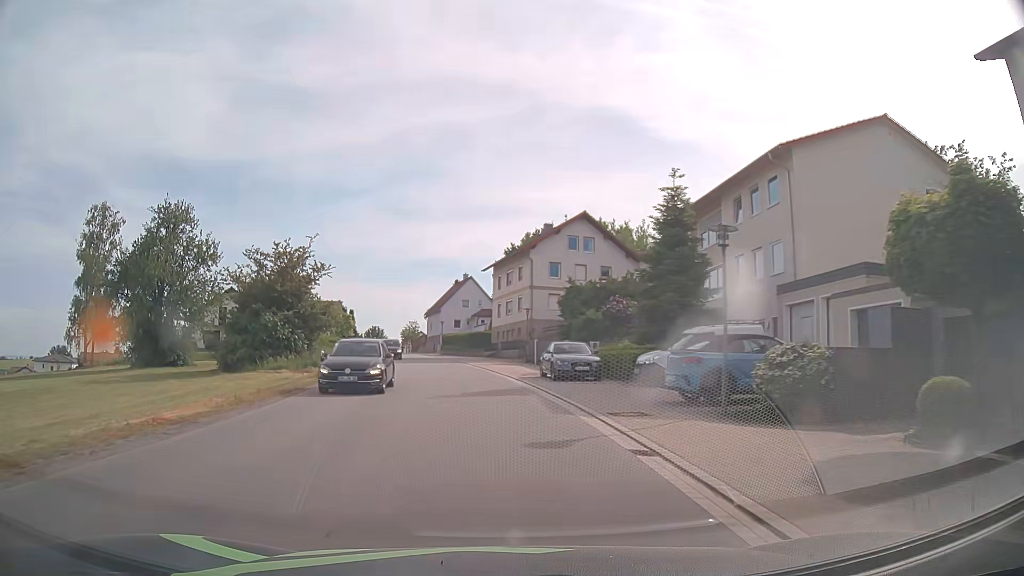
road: tertiary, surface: asphalt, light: Day
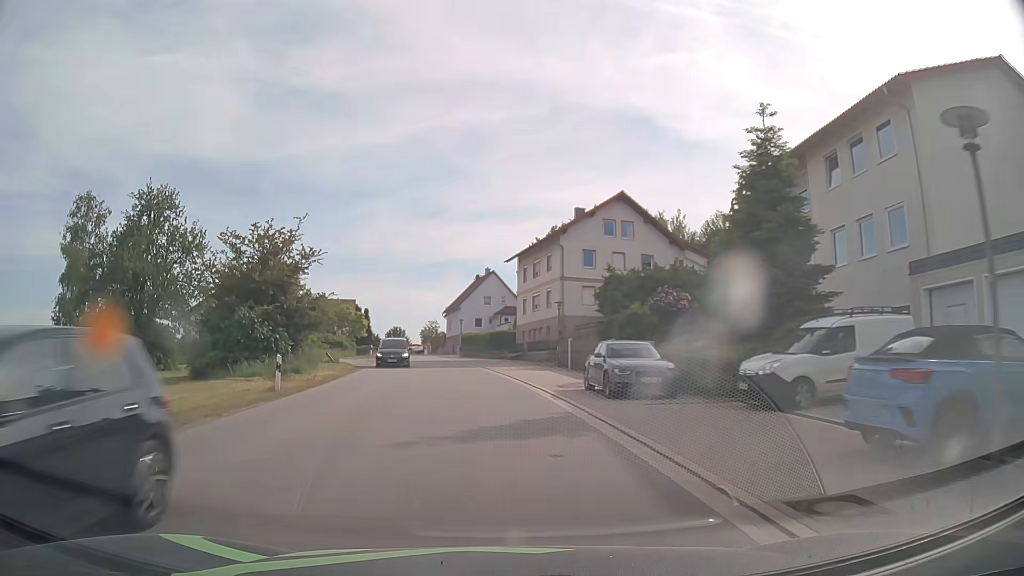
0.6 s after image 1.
(-0.1, +7.8) m; -2°
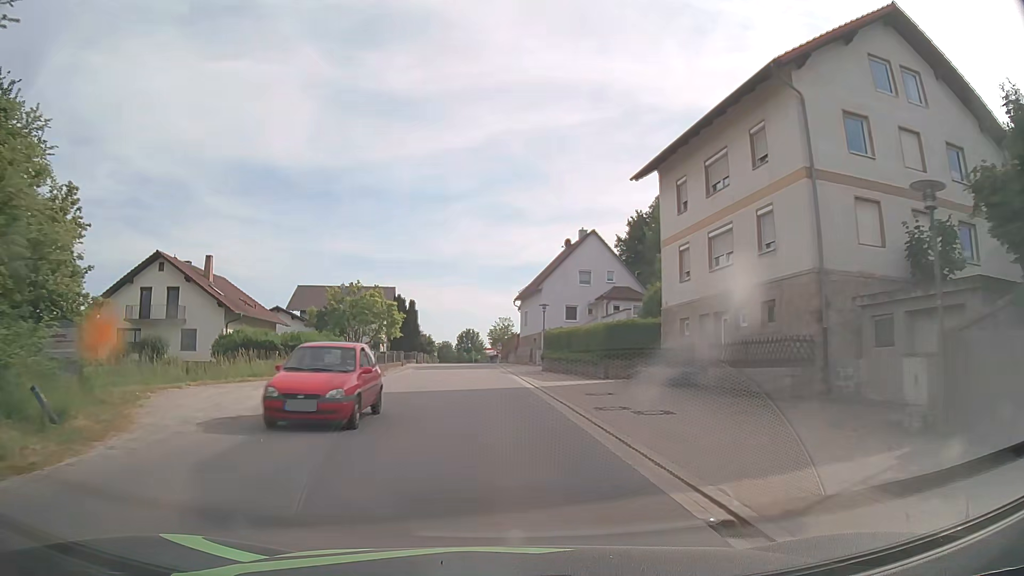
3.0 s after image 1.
(-2.1, +30.9) m; -7°
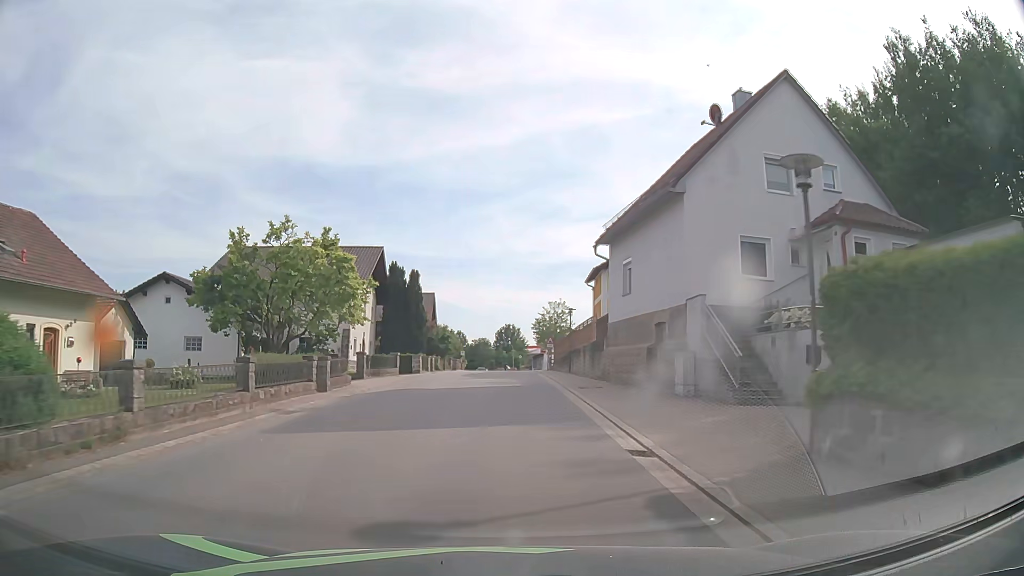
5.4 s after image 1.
(-1.1, +31.1) m; -3°
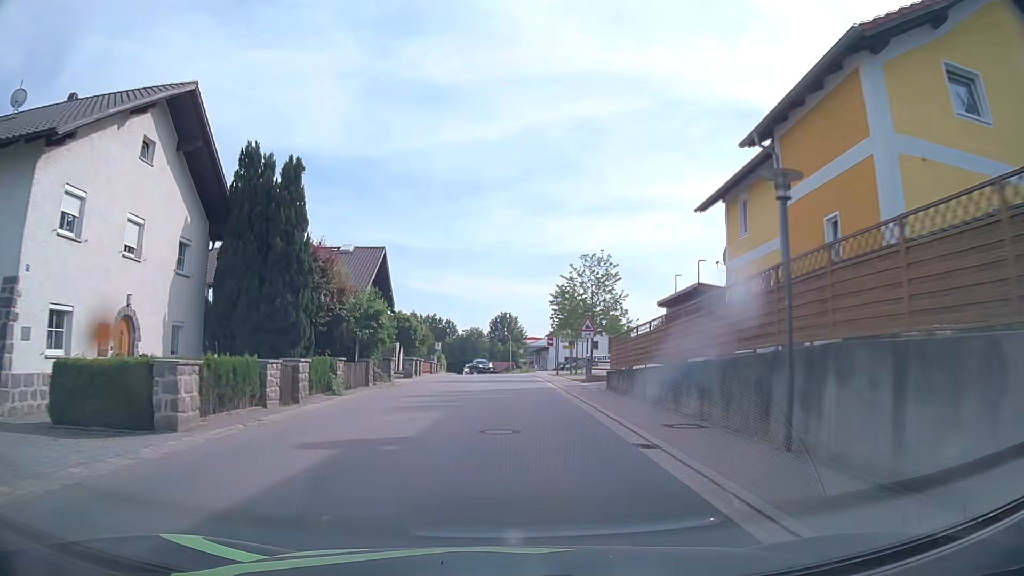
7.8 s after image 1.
(-0.1, +31.3) m; 0°
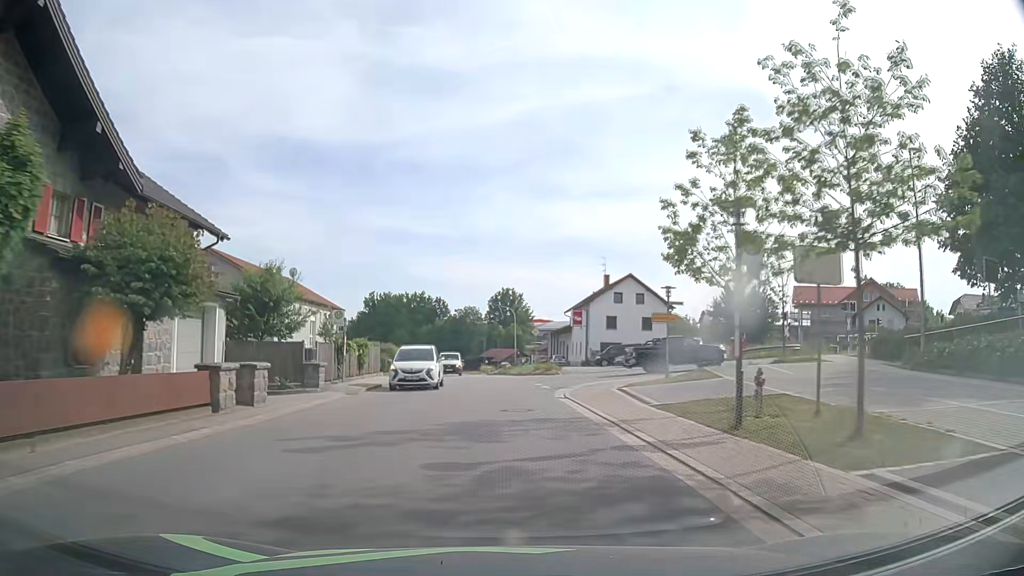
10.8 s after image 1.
(+0.2, +39.7) m; 0°
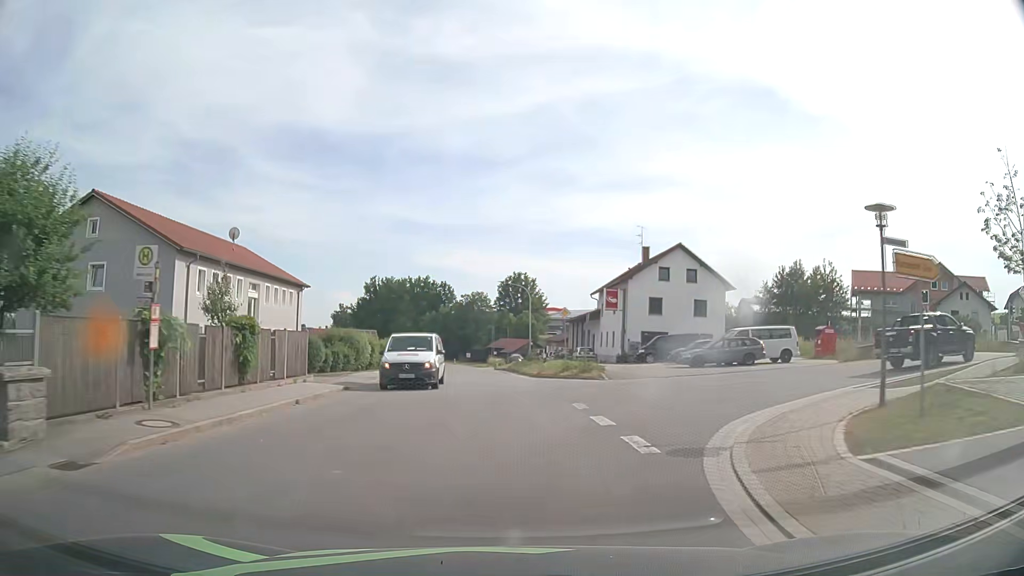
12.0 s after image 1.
(-0.1, +15.9) m; -1°
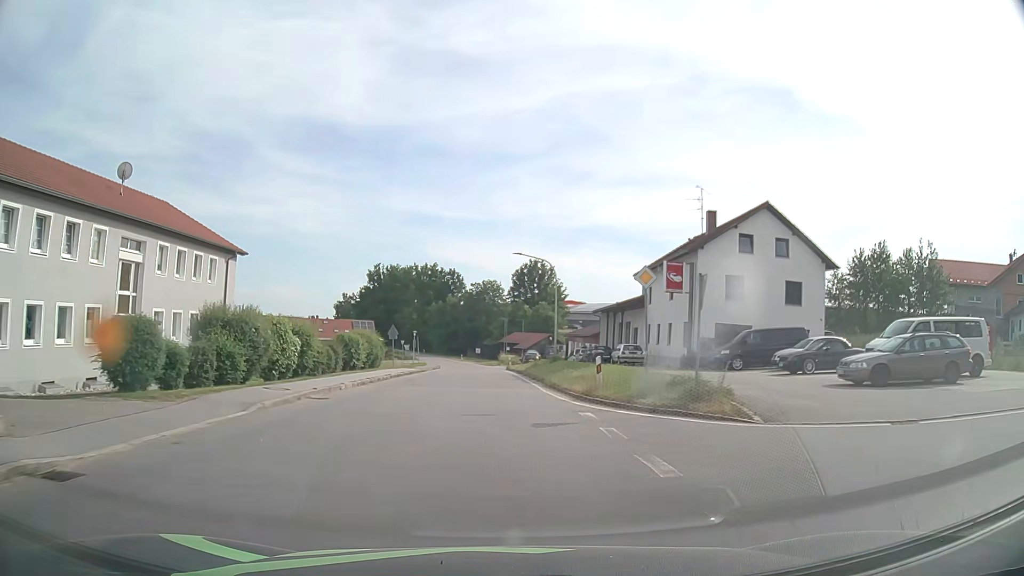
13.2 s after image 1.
(-0.1, +15.9) m; -1°
(0, +10) (0, +20) (-1, +30) (-1, +40) (-1, +50) (-2, +60) (-2, +70) (-3, +80) (-5, +90) (-6, +100) m
